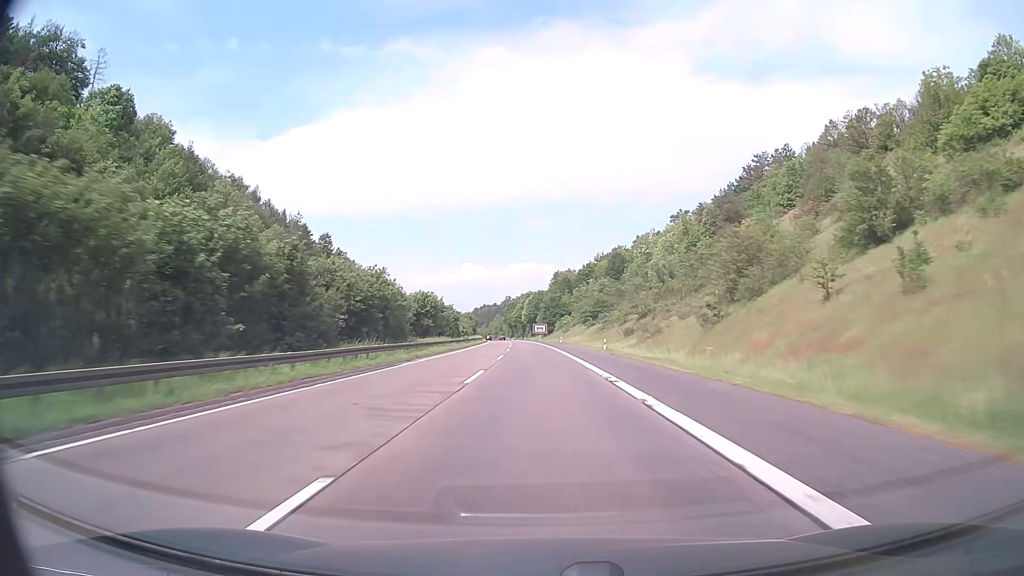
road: motorway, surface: asphalt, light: Day
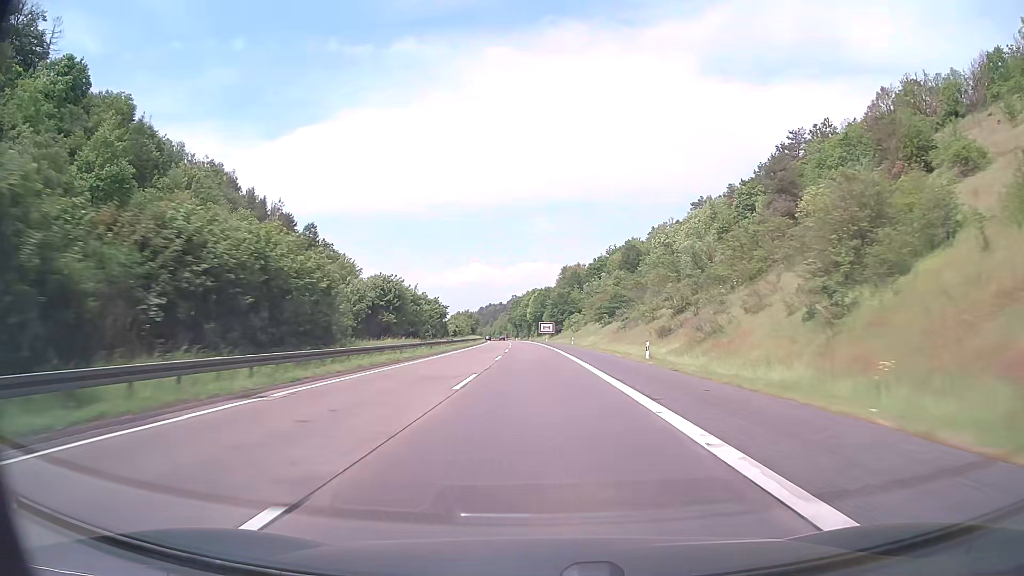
(-0.1, +19.1) m; 0°
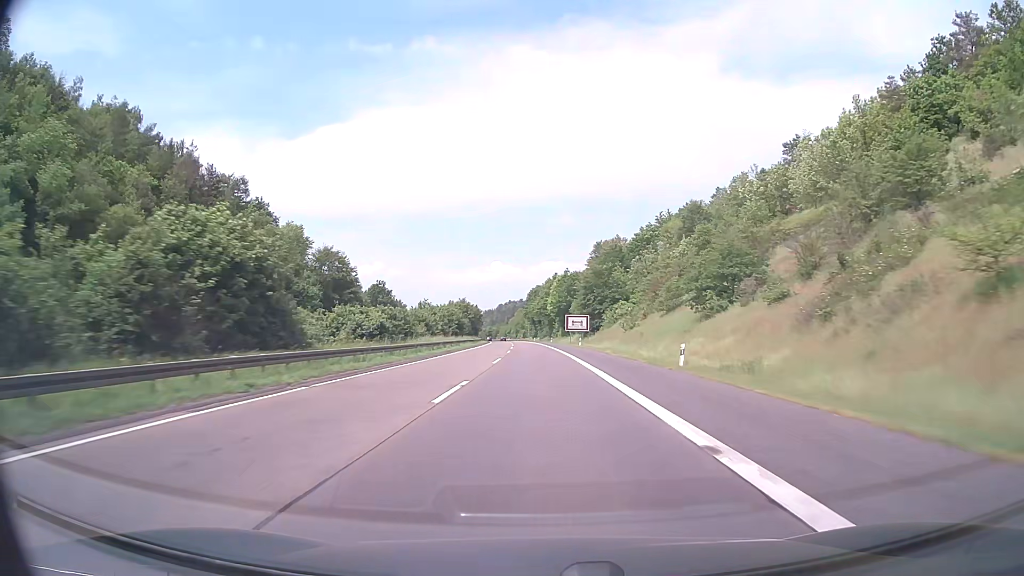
(-1.0, +57.2) m; -2°
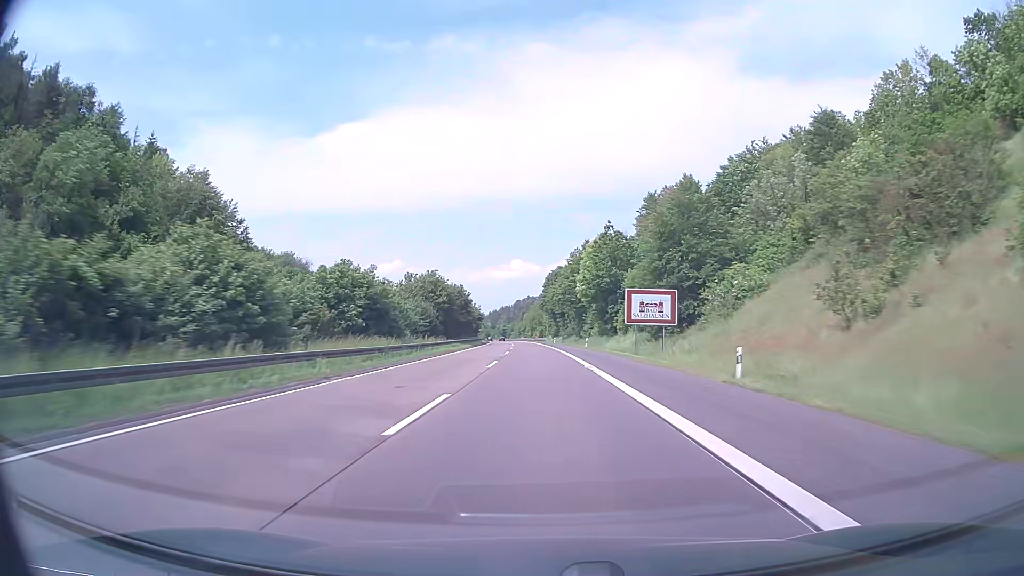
(-0.8, +57.2) m; -2°
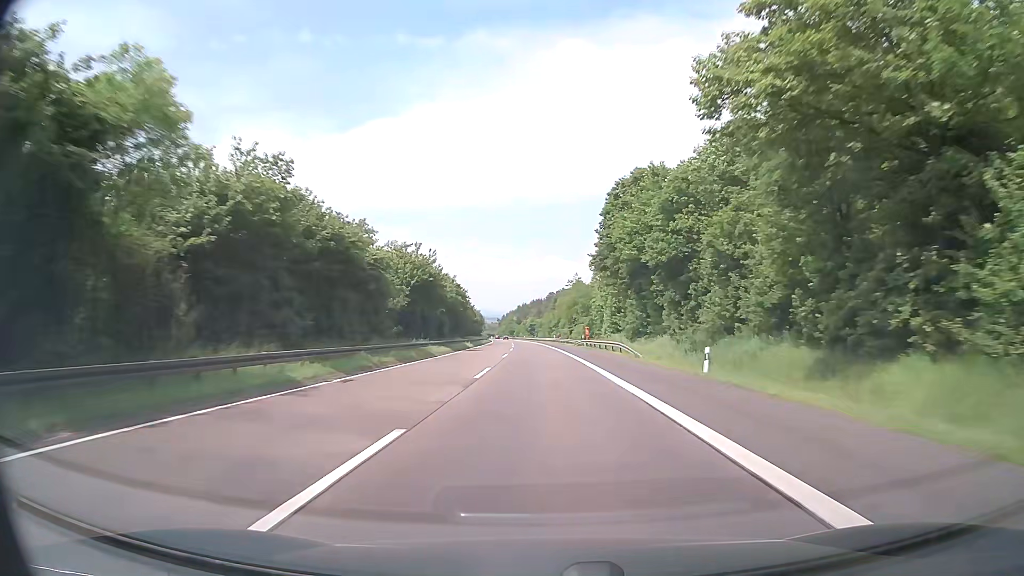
(-2.5, +95.4) m; -3°
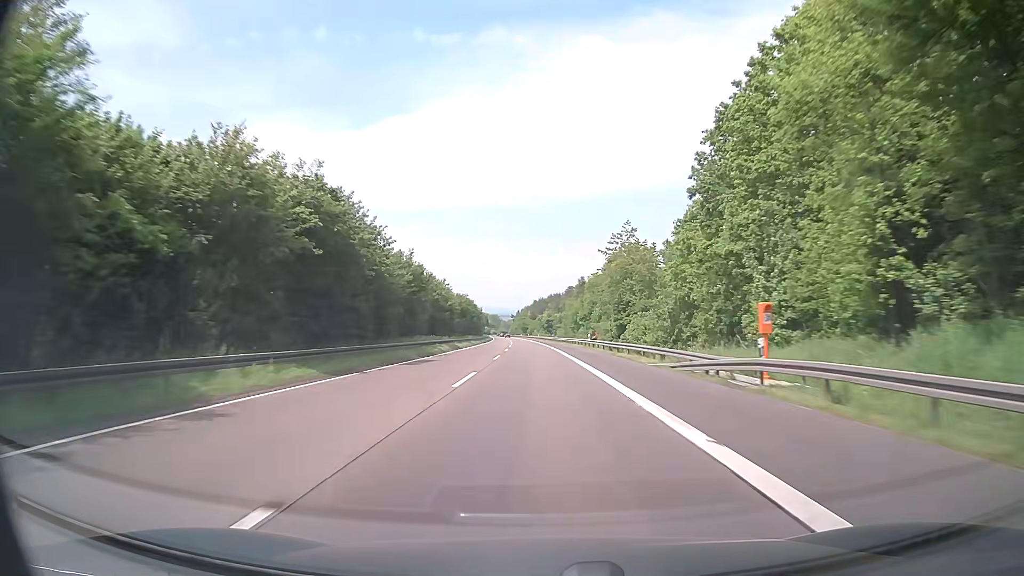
(-0.6, +57.2) m; -1°
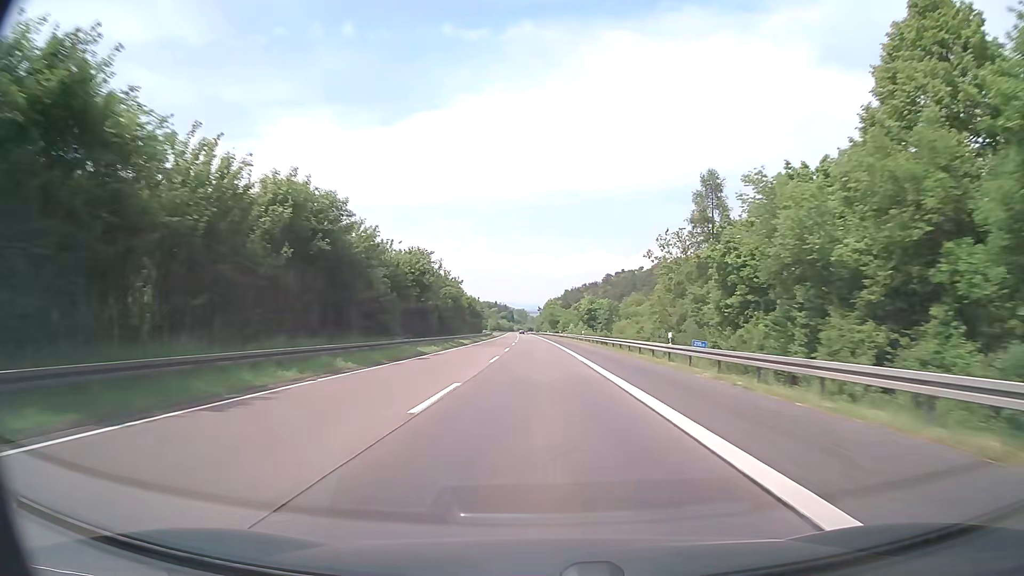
(-2.2, +95.4) m; -2°
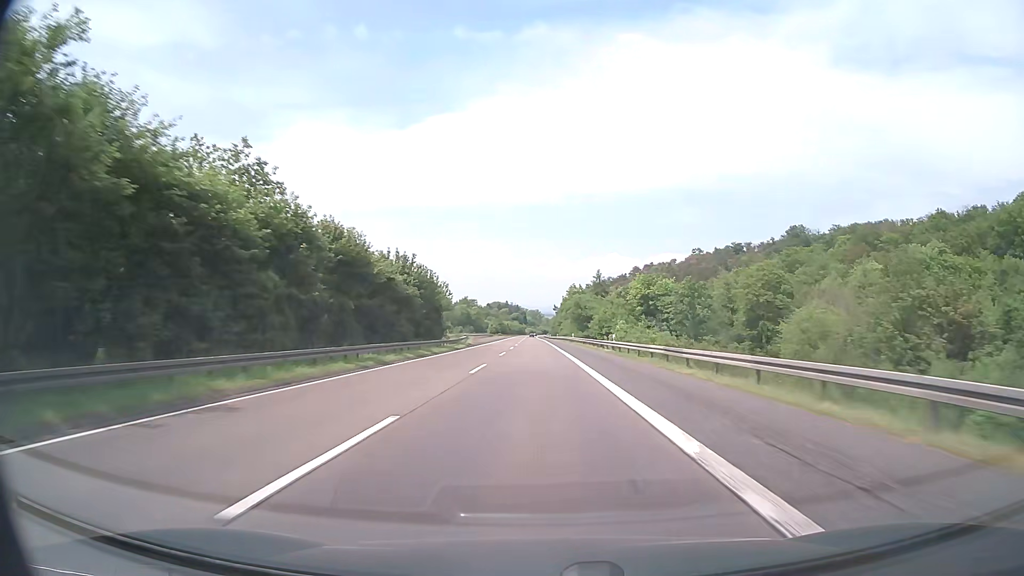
(-0.8, +76.2) m; -1°
(0, +10) (0, +20) (0, +30) (0, +40) (0, +50) (-1, +60) (-1, +70) (-1, +80) (-1, +90) (-1, +100) m
